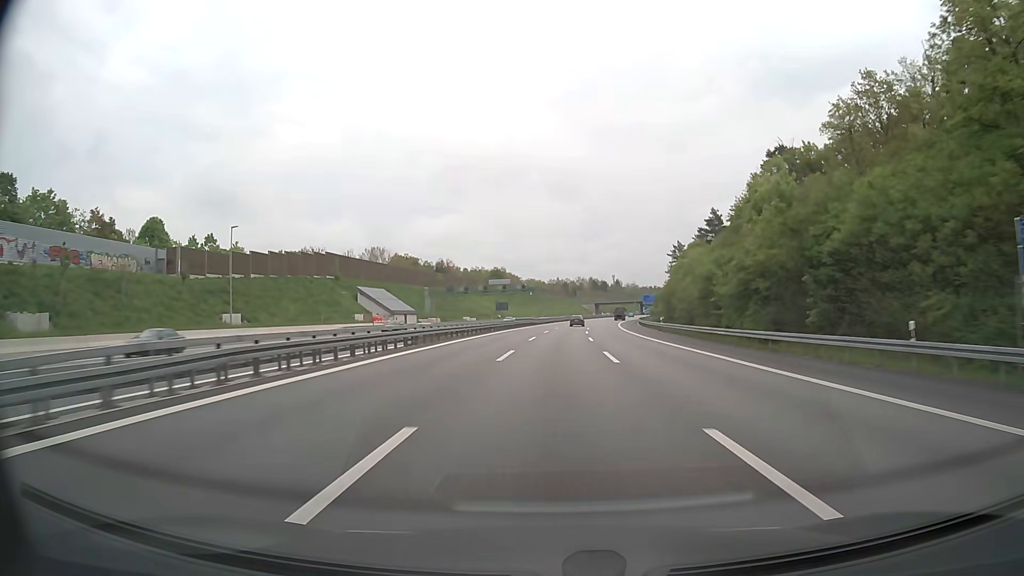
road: motorway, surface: asphalt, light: Day
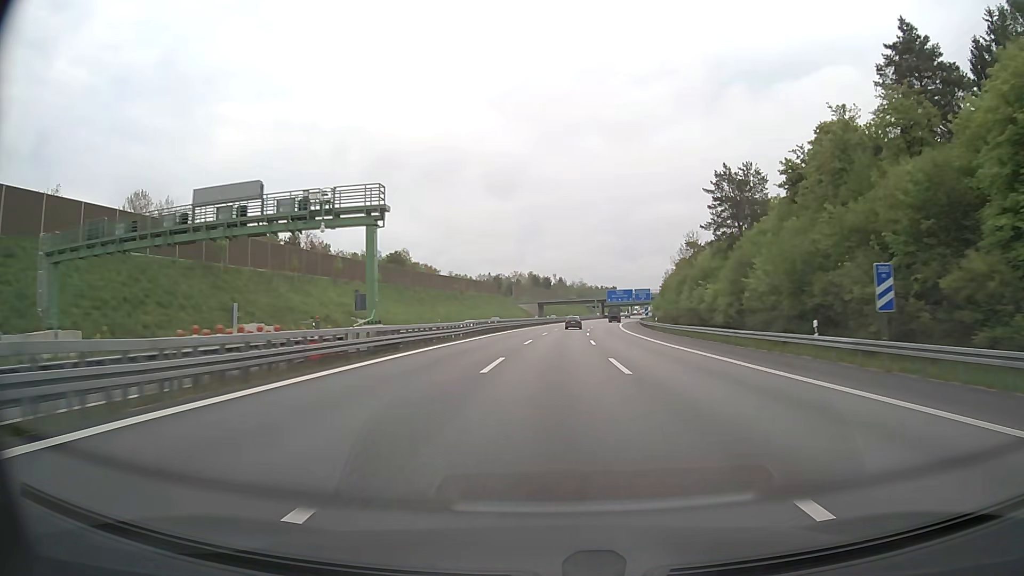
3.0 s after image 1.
(+4.2, +94.2) m; +5°
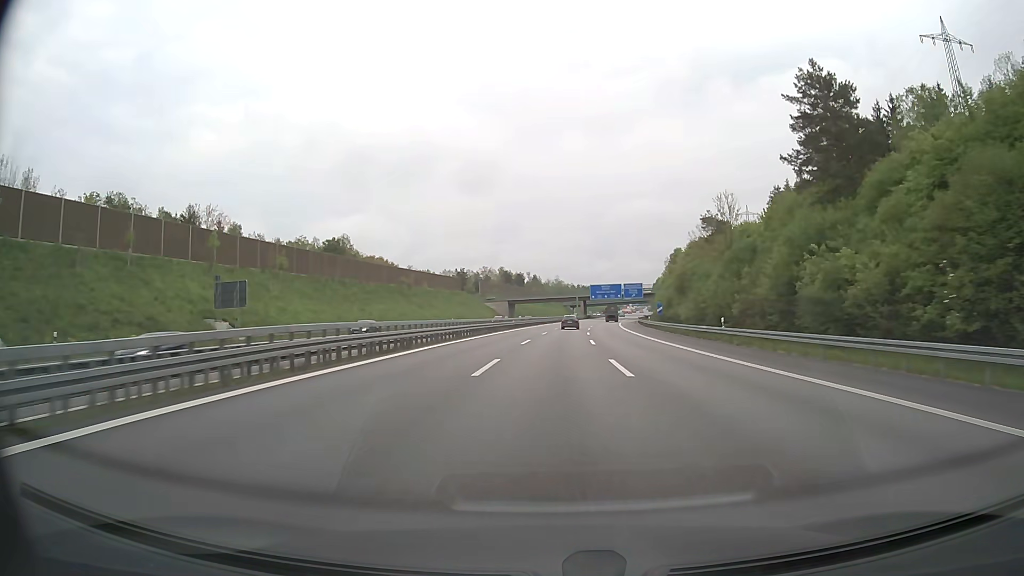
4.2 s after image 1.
(+0.8, +37.5) m; +2°
(0, +10) (0, +20) (0, +30) (+1, +40) (+1, +50) (+2, +60) (+3, +70) (+3, +80) (+4, +90) (+5, +100) m
